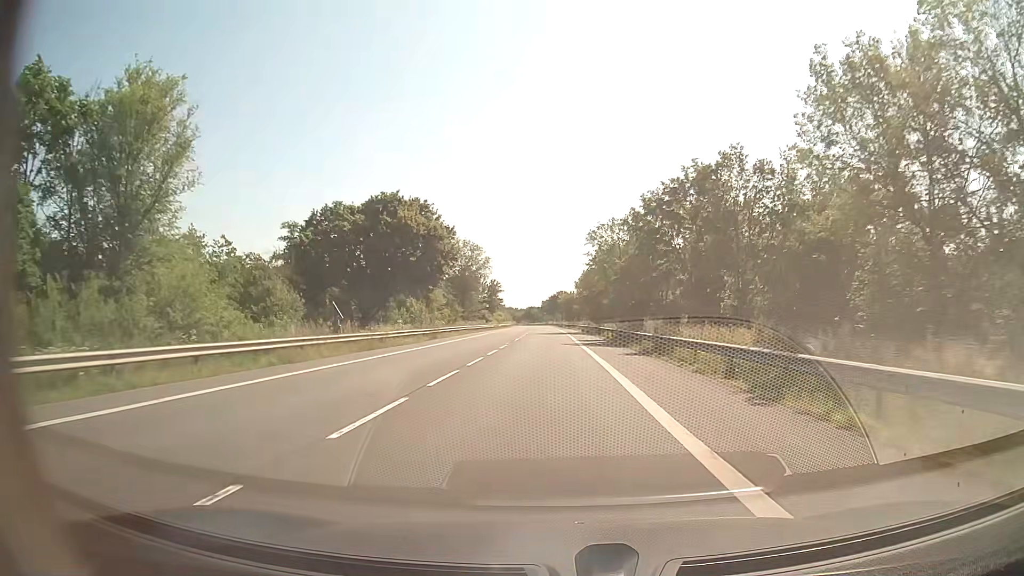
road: secondary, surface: asphalt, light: Day
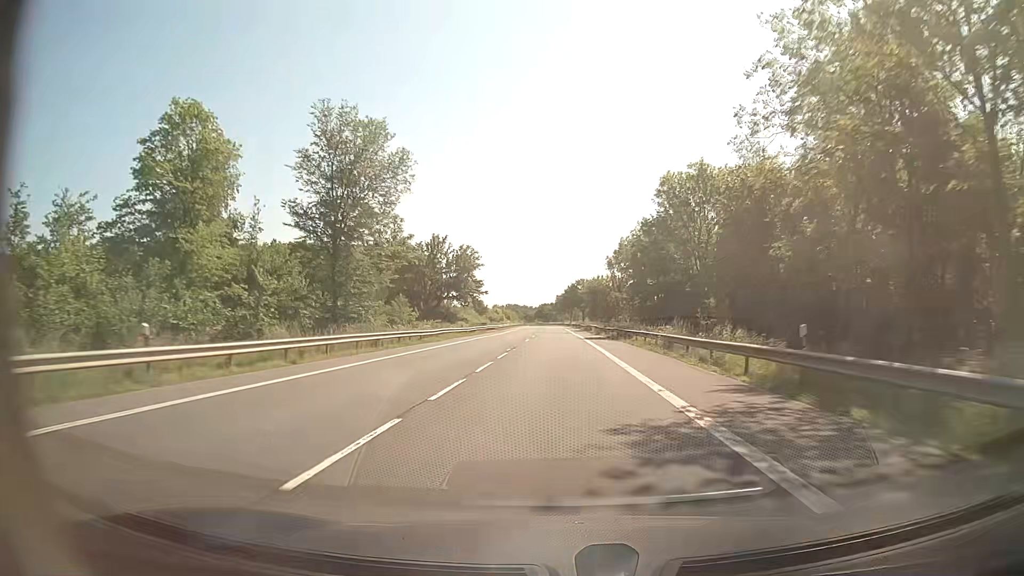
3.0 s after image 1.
(-0.9, +64.8) m; -1°
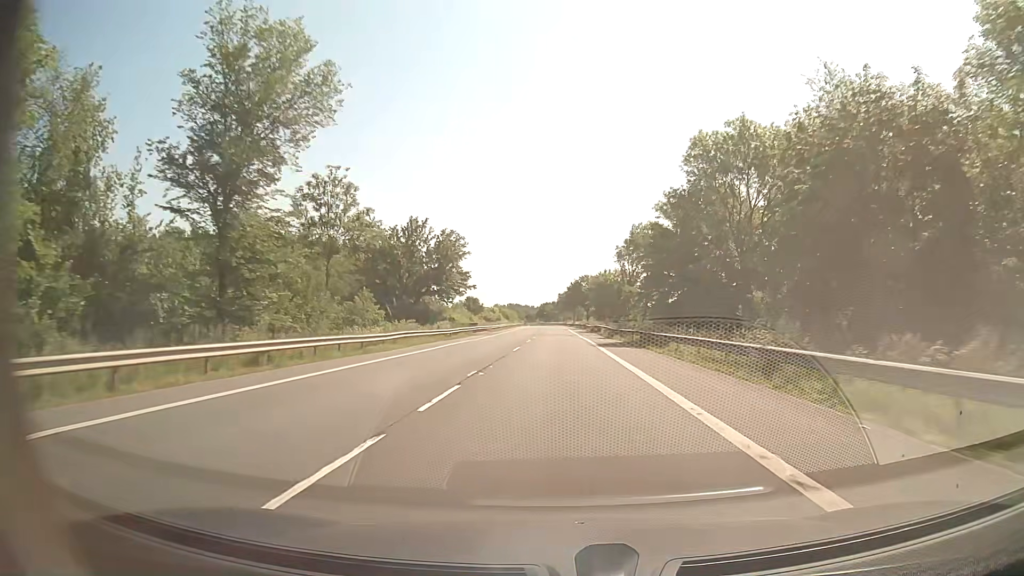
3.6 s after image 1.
(0.0, +13.7) m; 0°
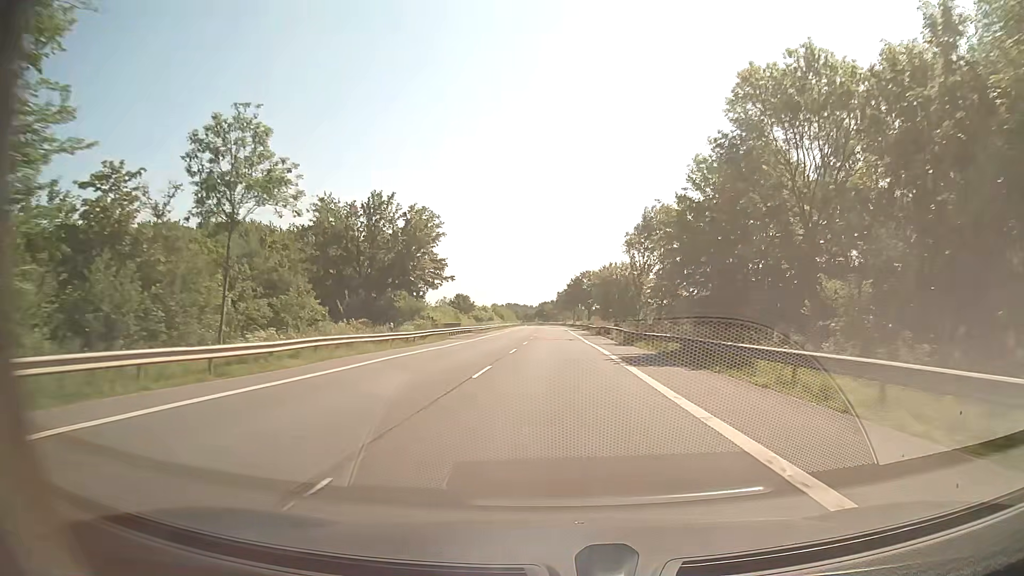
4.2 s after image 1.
(0.0, +14.0) m; 0°
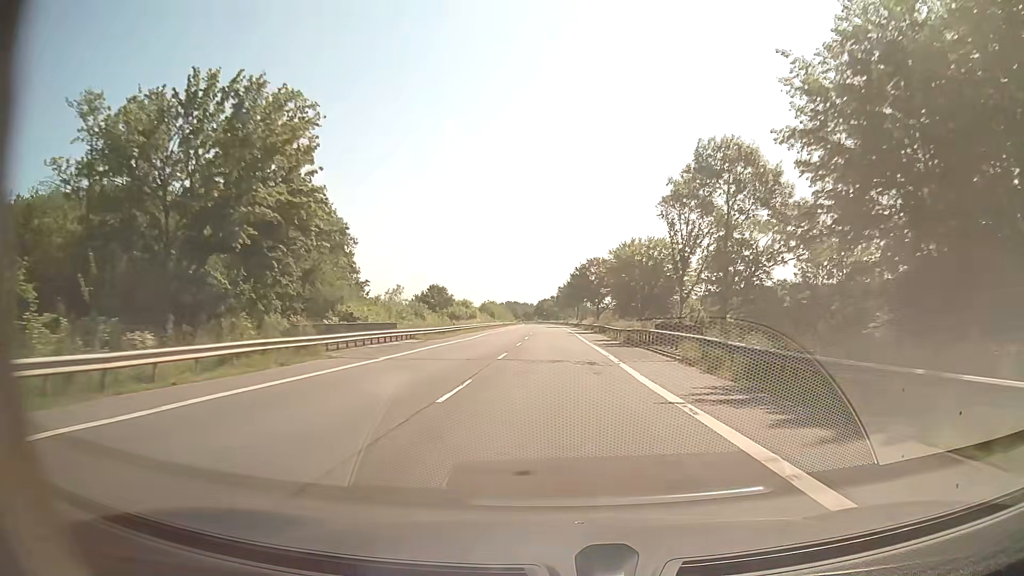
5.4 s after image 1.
(-0.1, +28.8) m; -1°
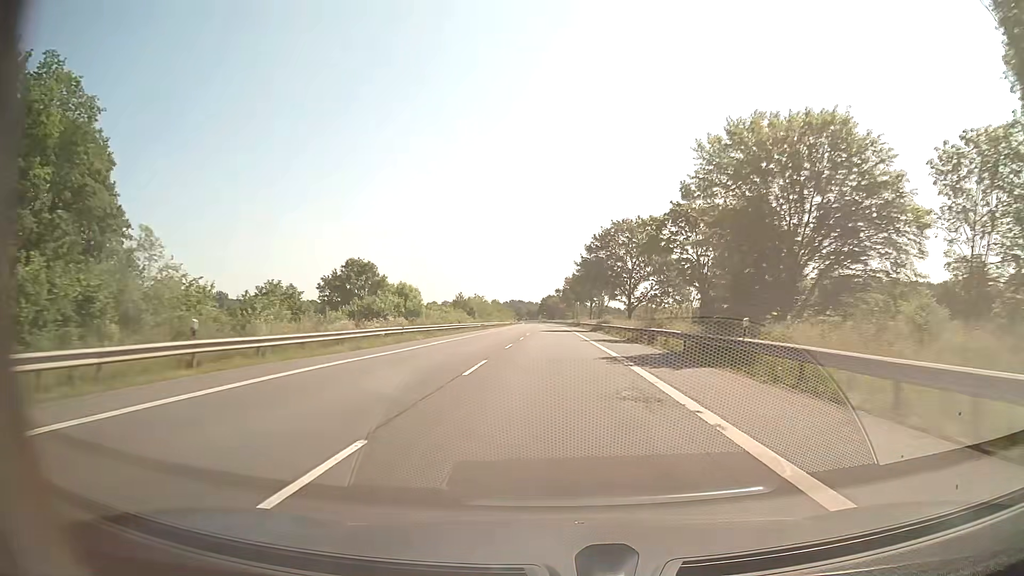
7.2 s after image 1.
(+0.1, +44.9) m; 0°
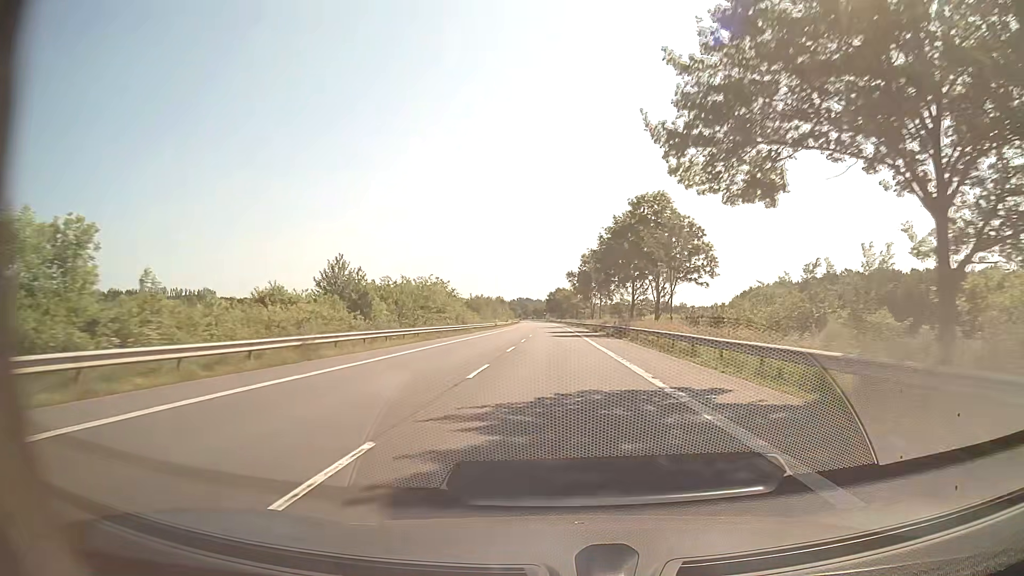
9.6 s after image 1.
(-0.6, +61.6) m; -1°
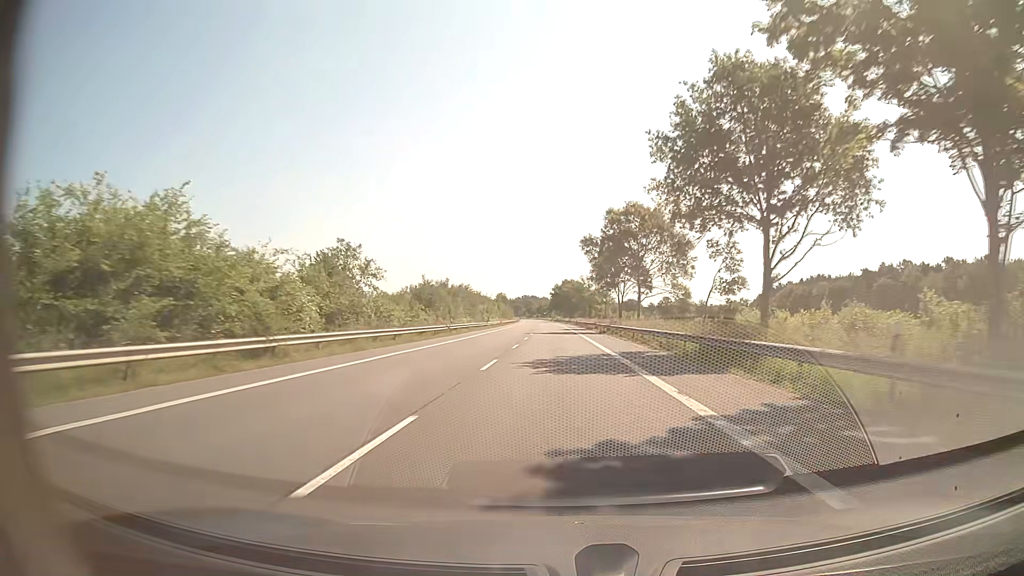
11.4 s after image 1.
(-0.1, +46.9) m; -1°
(0, +10) (0, +20) (0, +30) (0, +40) (0, +50) (0, +60) (-1, +70) (-1, +80) (-1, +90) (-1, +100) m
